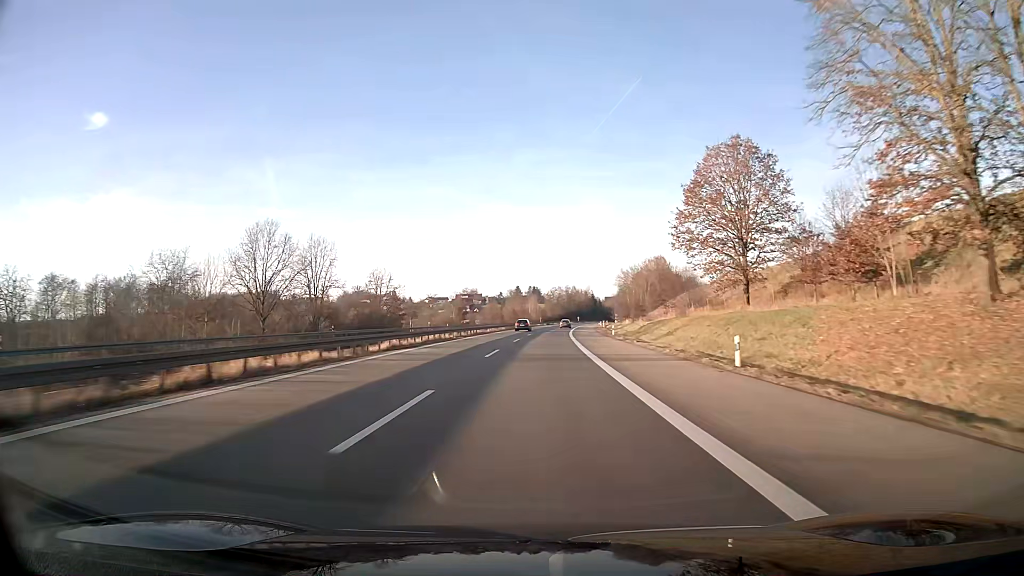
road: motorway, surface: asphalt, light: Day
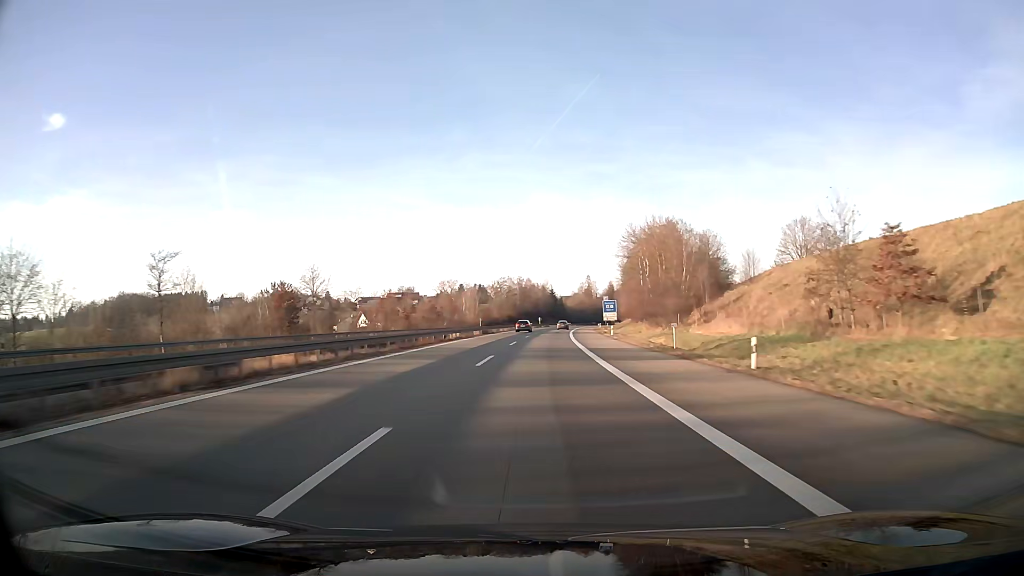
(+3.6, +94.9) m; +4°
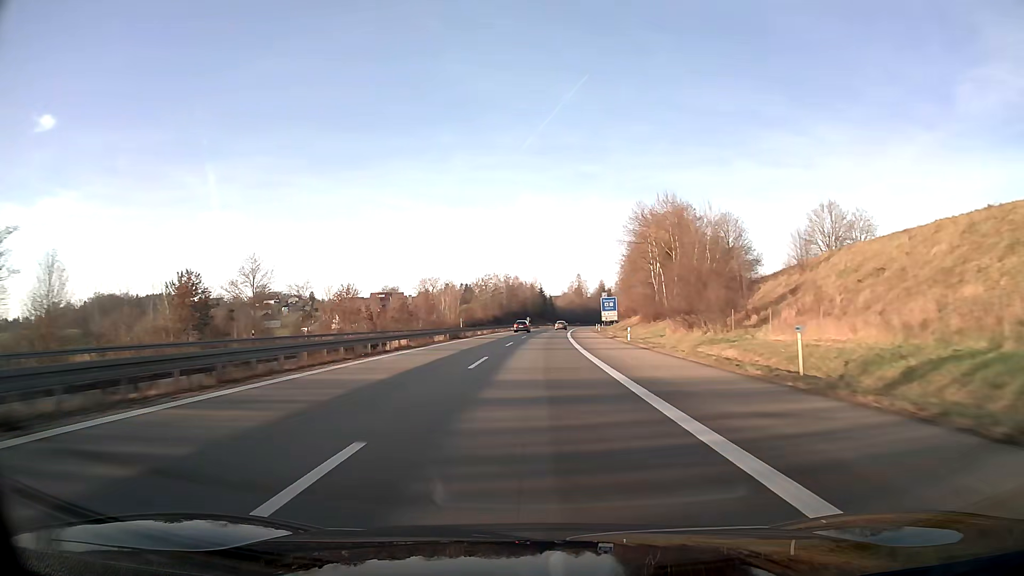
(+0.2, +19.2) m; +1°
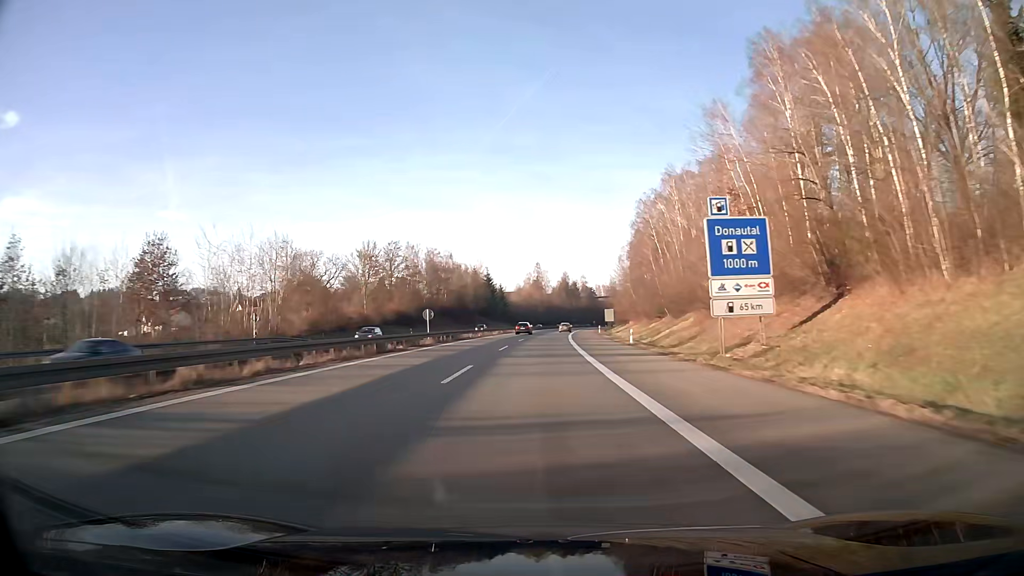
(+3.2, +94.7) m; +4°
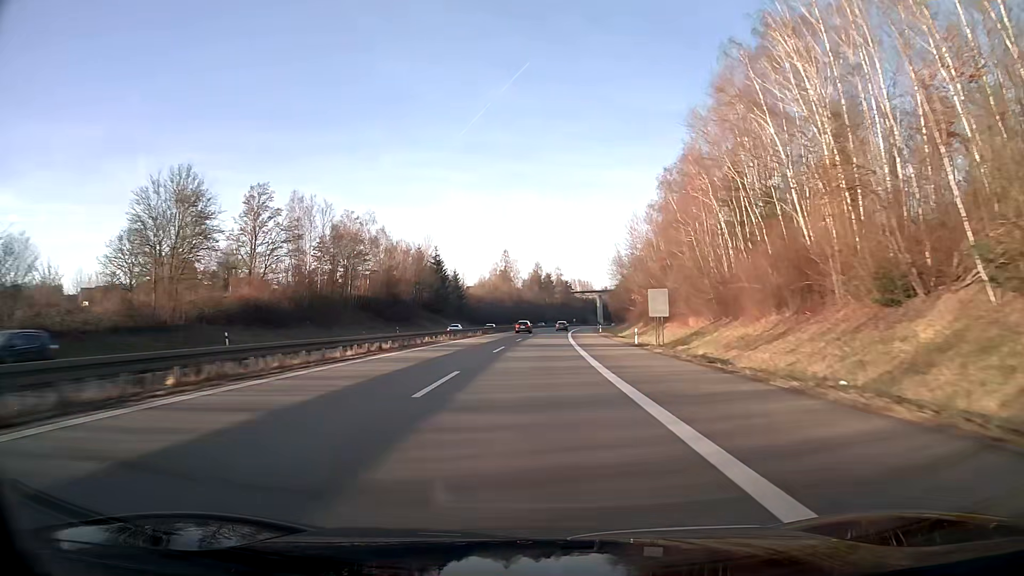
(+1.3, +57.1) m; +3°
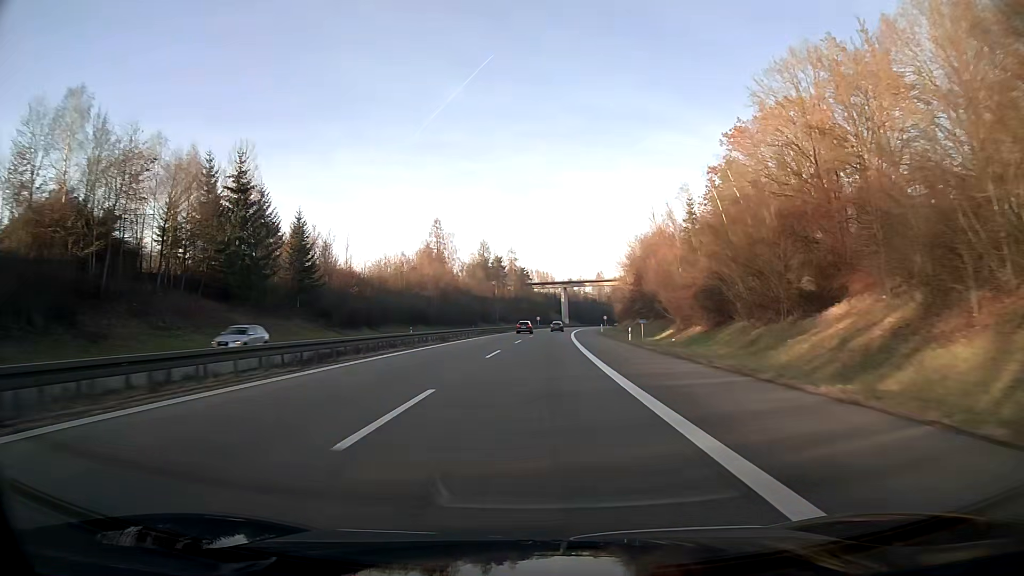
(+3.4, +95.3) m; +4°
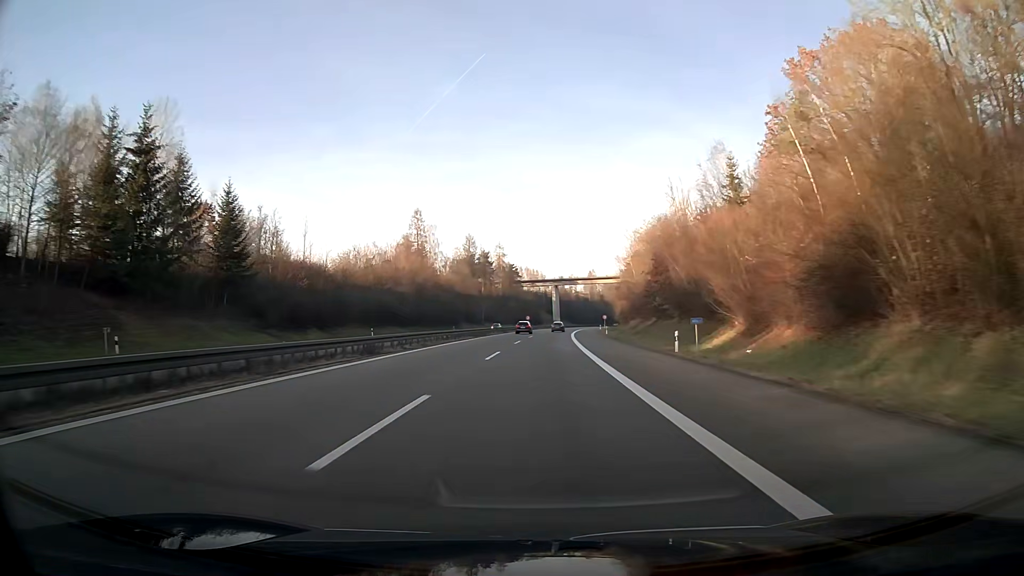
(+0.1, +19.1) m; +1°
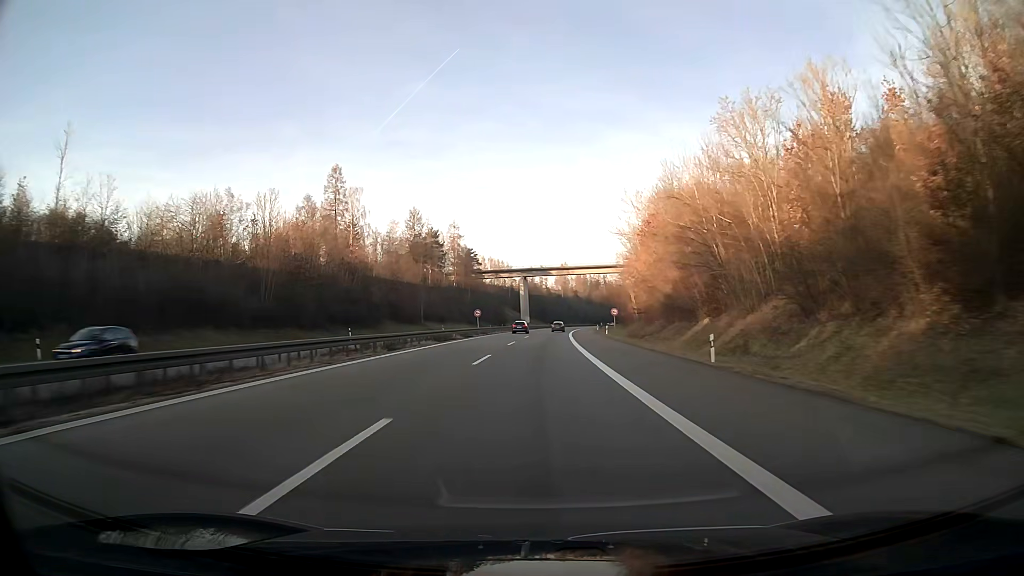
(+1.3, +57.2) m; +3°
